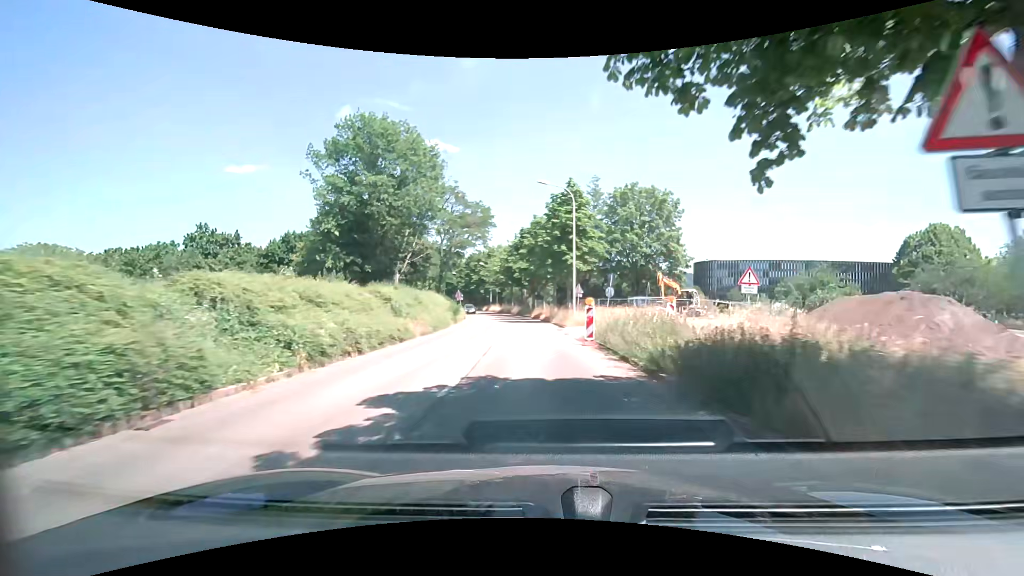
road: tertiary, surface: asphalt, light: Day
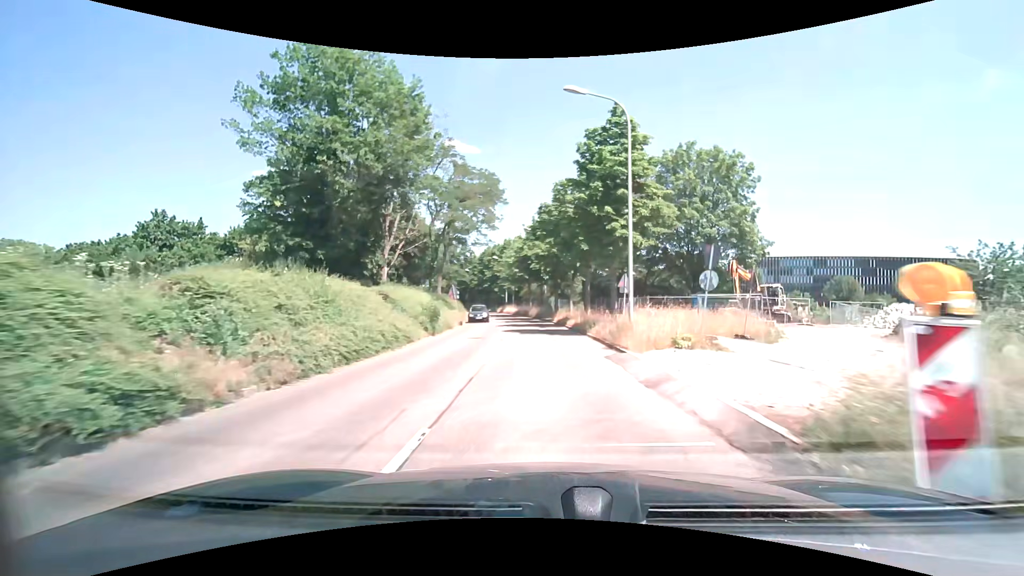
(-0.2, +13.8) m; -2°
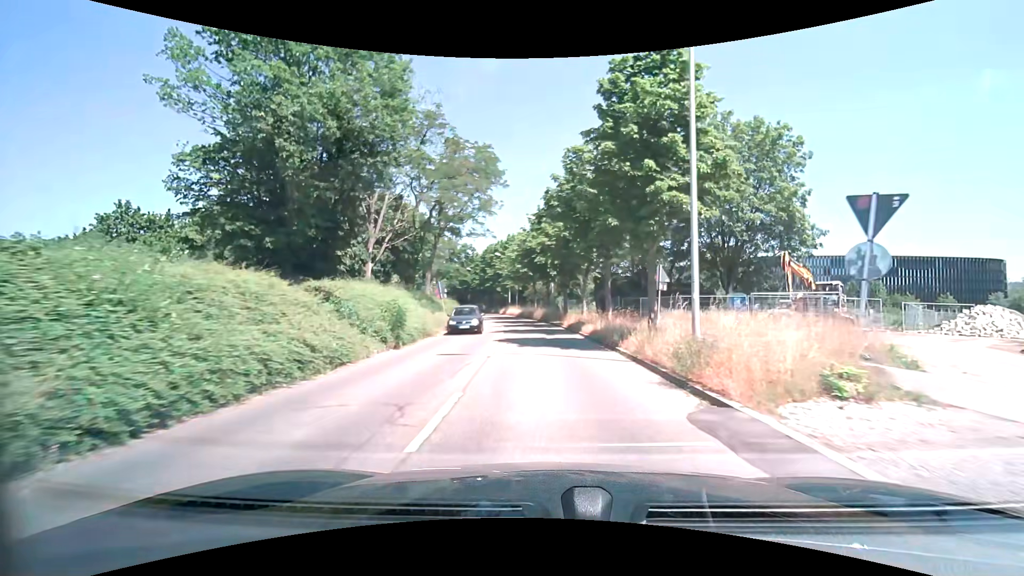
(-0.1, +6.8) m; -1°
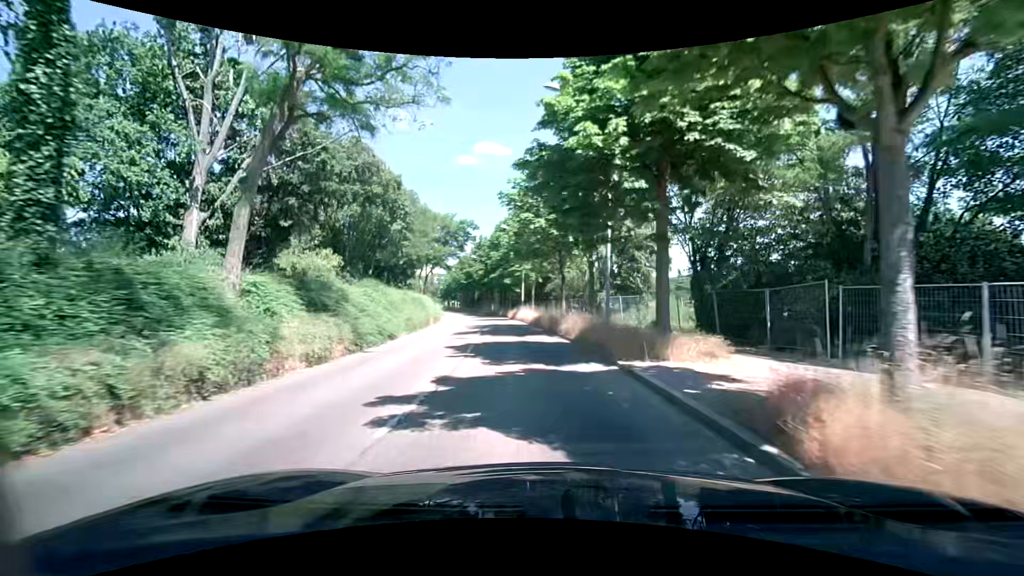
(-0.5, +26.4) m; -2°
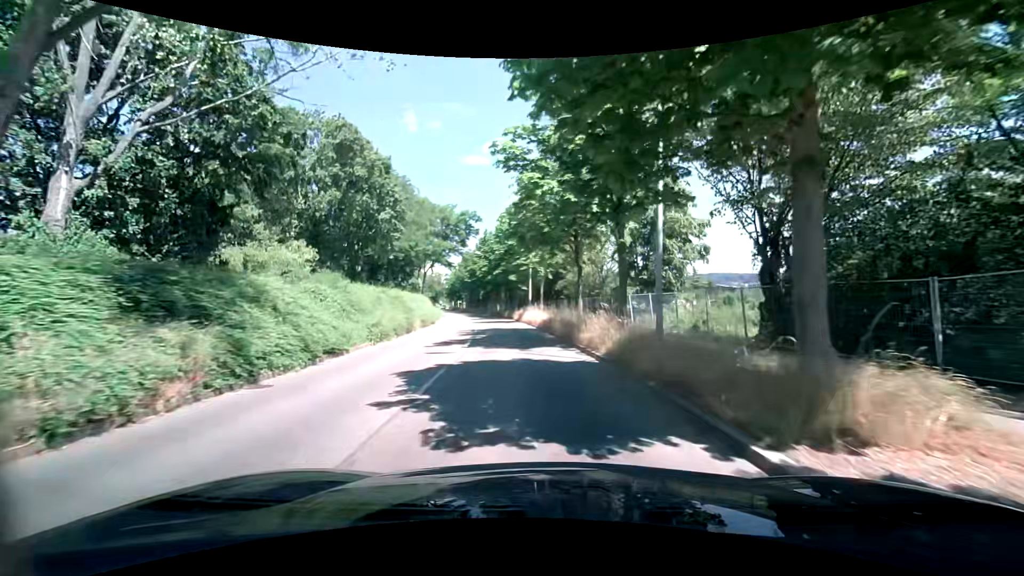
(-0.1, +6.4) m; -1°
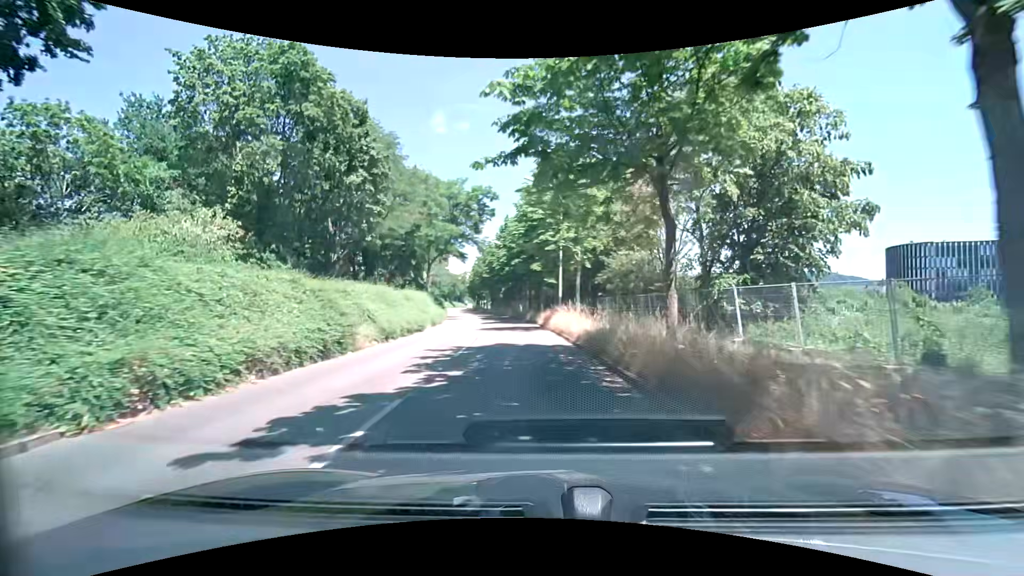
(-0.4, +12.6) m; -4°
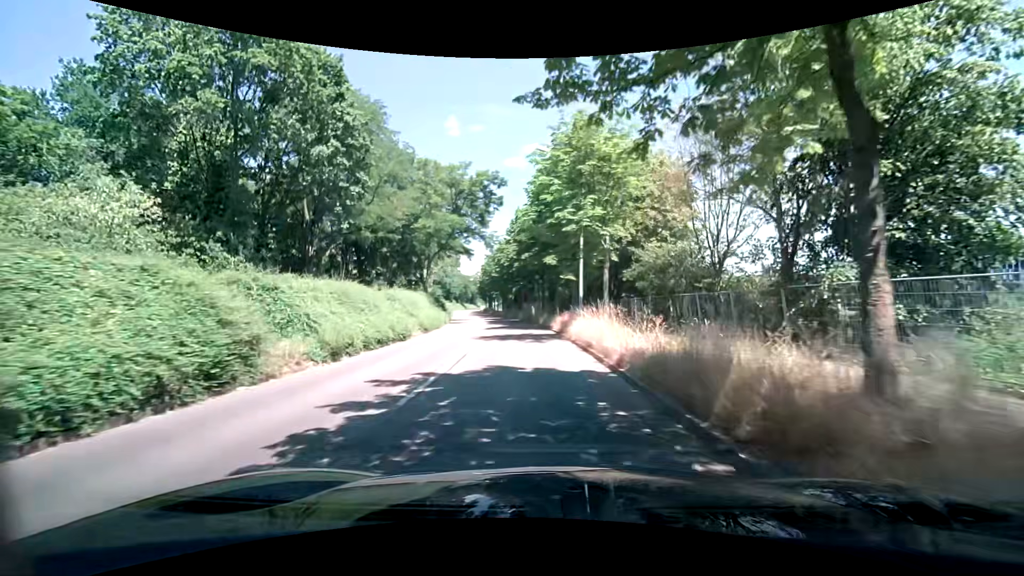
(0.0, +6.2) m; -1°
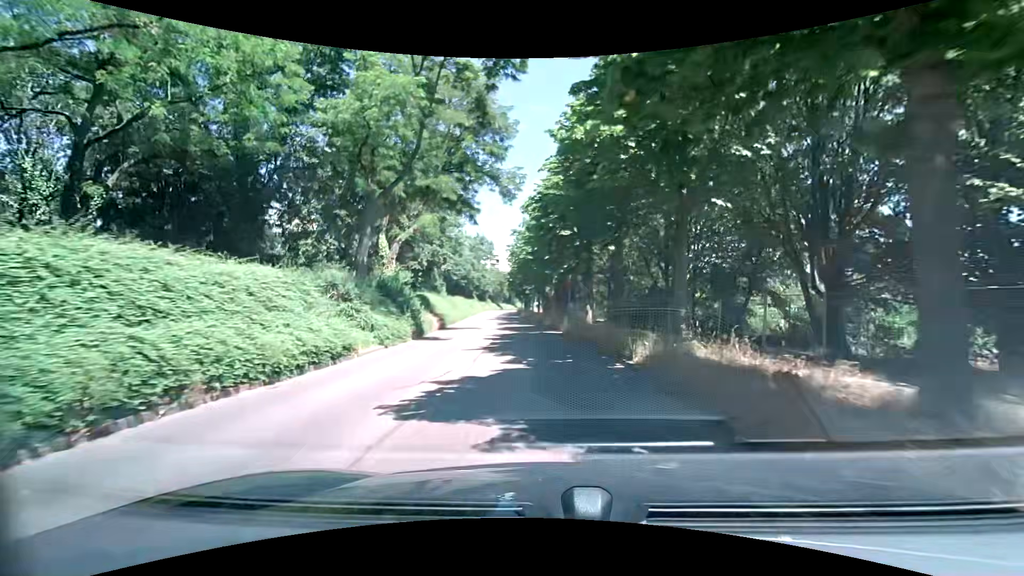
(-1.3, +24.8) m; -6°
(0, +10) (0, +20) (-1, +30) (-2, +40) (-2, +50) (-3, +60) (-4, +70) (-5, +80) (-5, +90) (-6, +100) m
